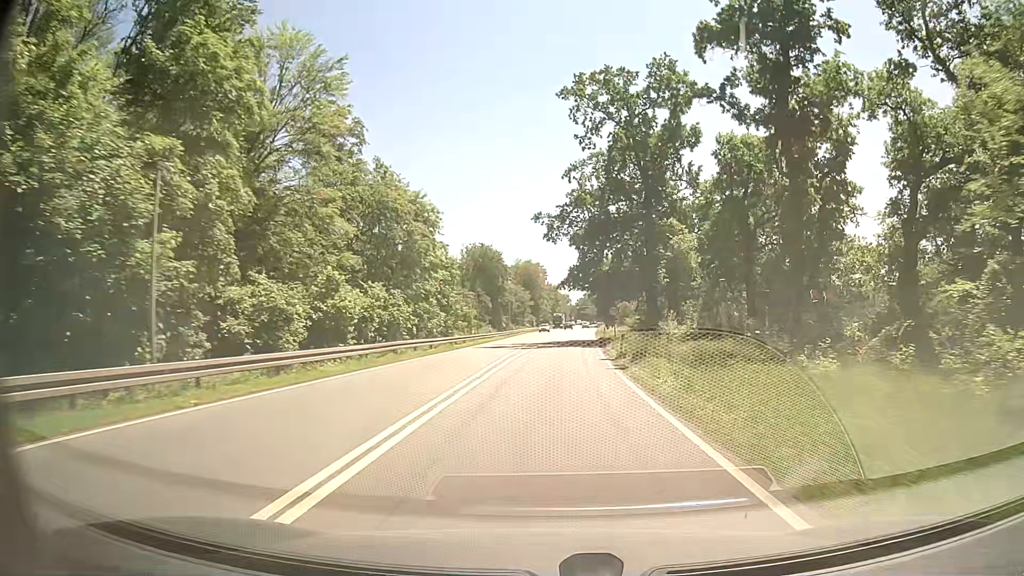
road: primary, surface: asphalt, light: Day
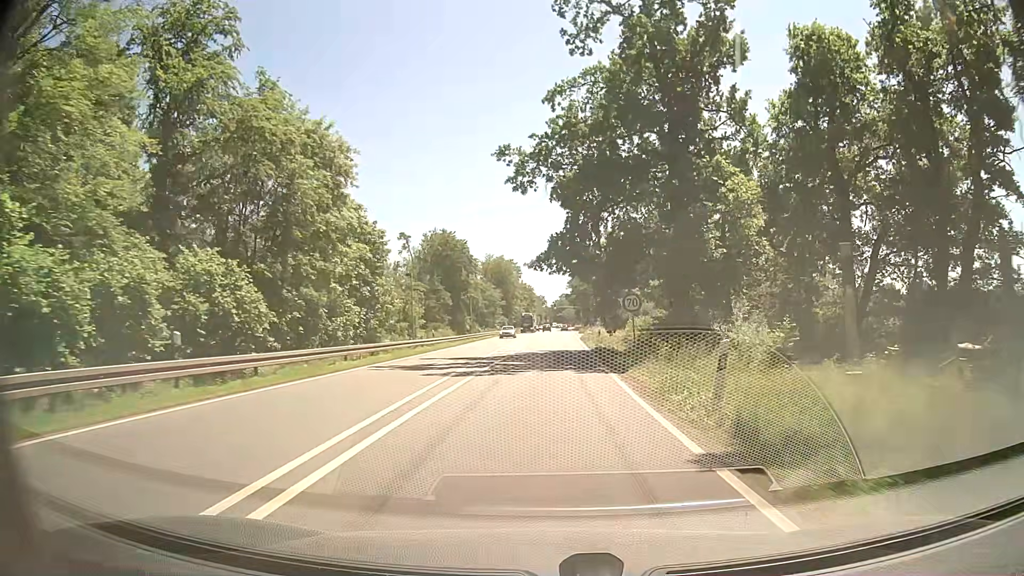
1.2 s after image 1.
(+0.4, +20.0) m; +2°
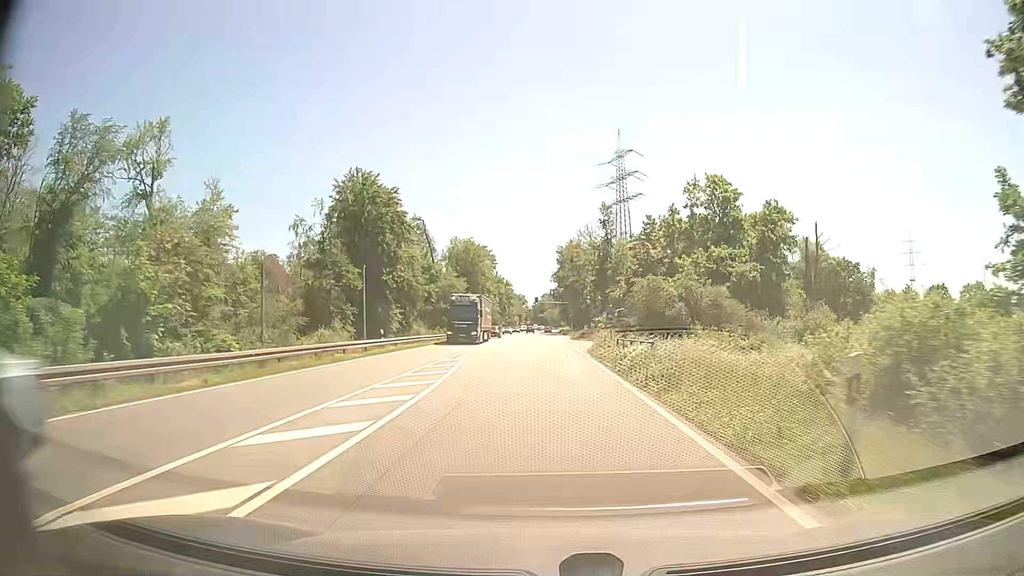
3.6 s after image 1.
(+0.6, +39.1) m; +1°
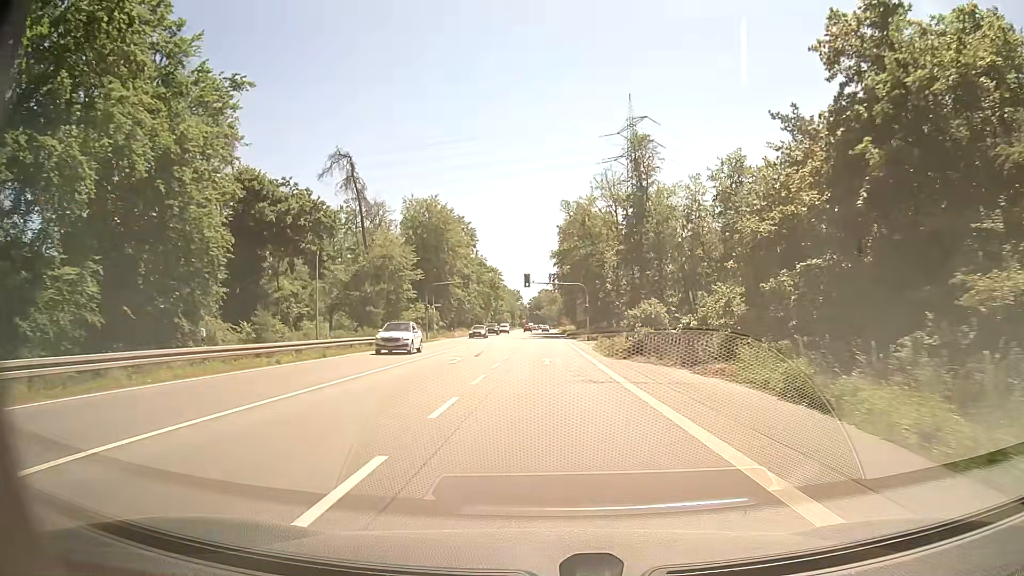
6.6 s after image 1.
(+0.5, +47.0) m; +1°
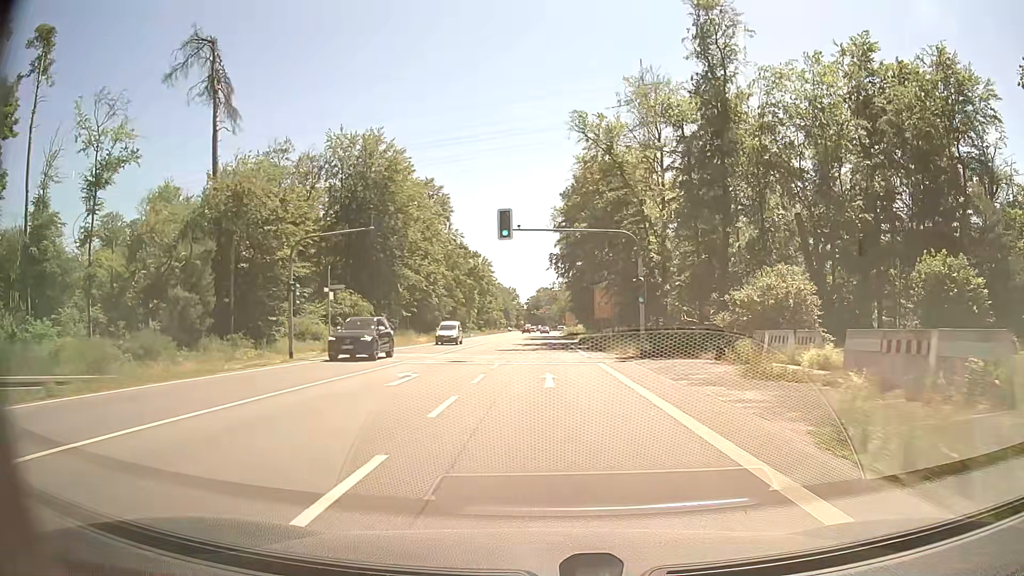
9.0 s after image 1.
(+0.1, +36.2) m; 0°
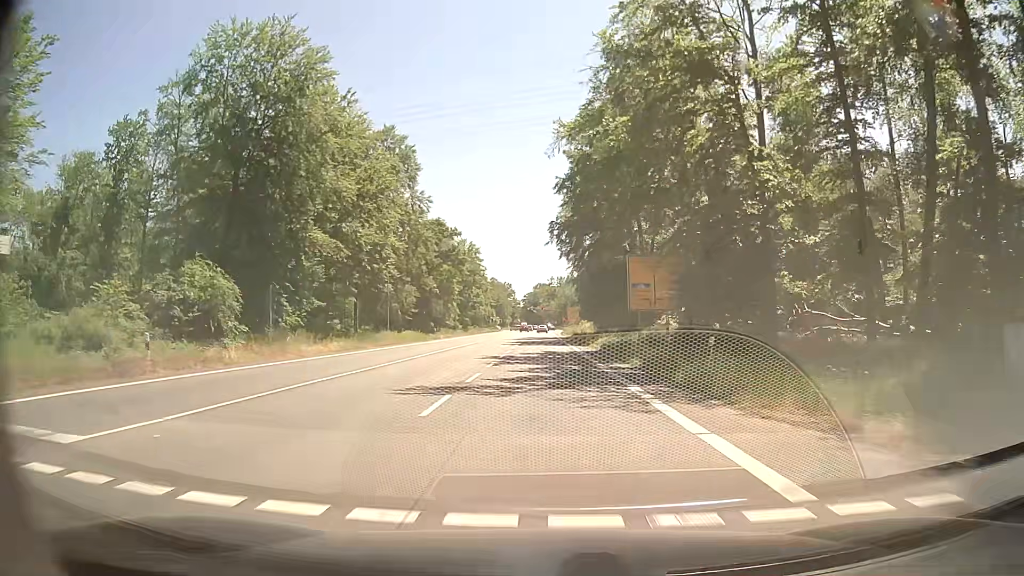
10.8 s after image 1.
(0.0, +26.2) m; 0°
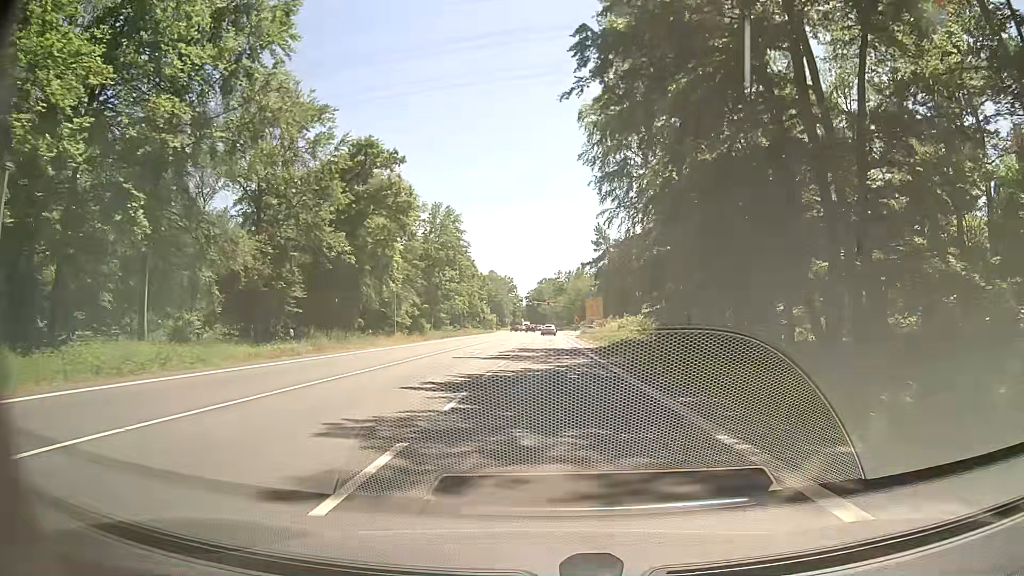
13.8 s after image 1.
(-0.3, +42.1) m; -1°
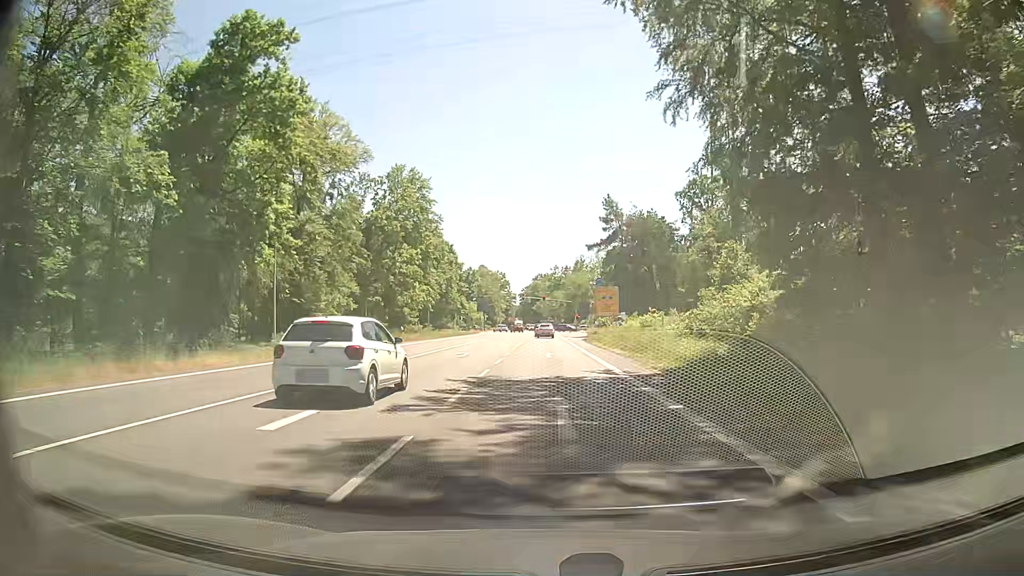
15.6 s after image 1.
(+0.4, +23.9) m; +2°
(0, +10) (0, +20) (0, +30) (0, +40) (-1, +50) (-1, +60) (-1, +70) (-1, +80) (-1, +90) (-1, +100) m
